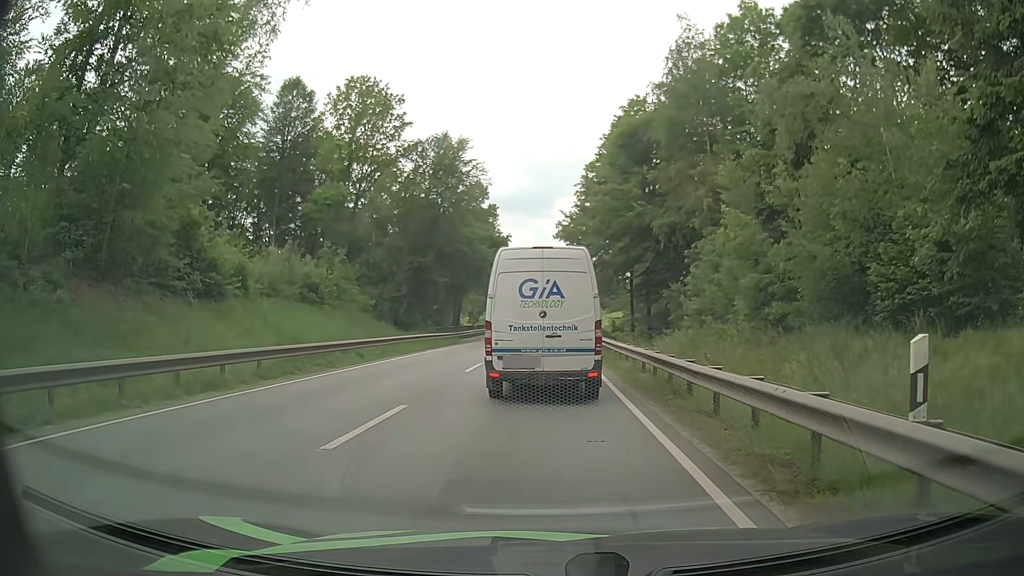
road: primary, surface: asphalt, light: Day
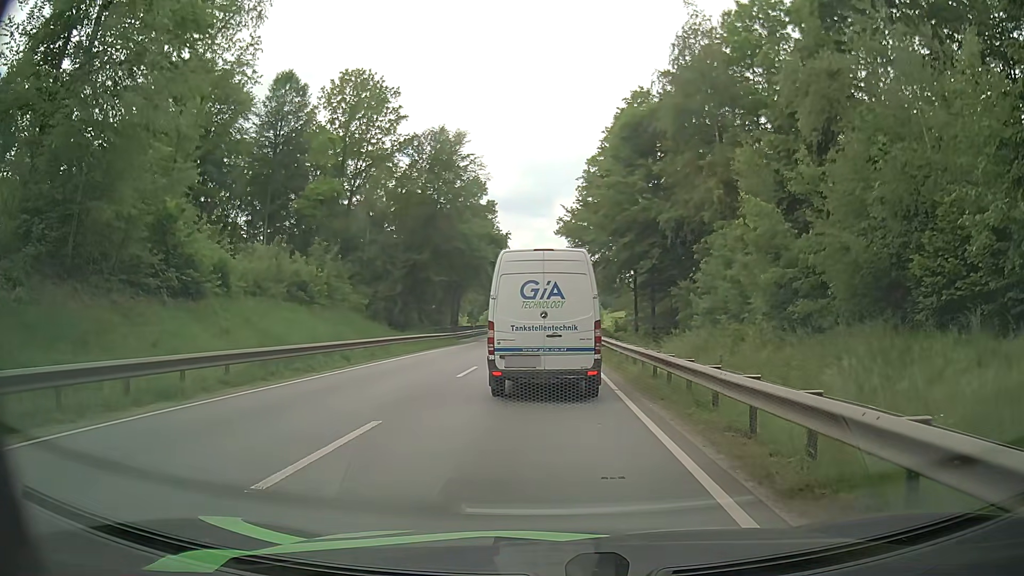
(0.0, +1.9) m; -1°
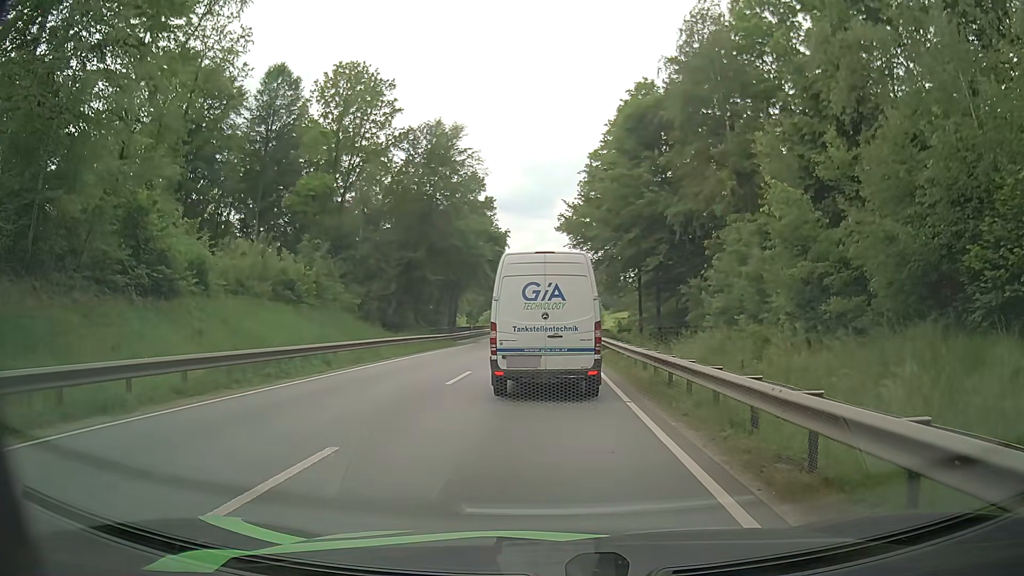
(0.0, +2.0) m; -1°
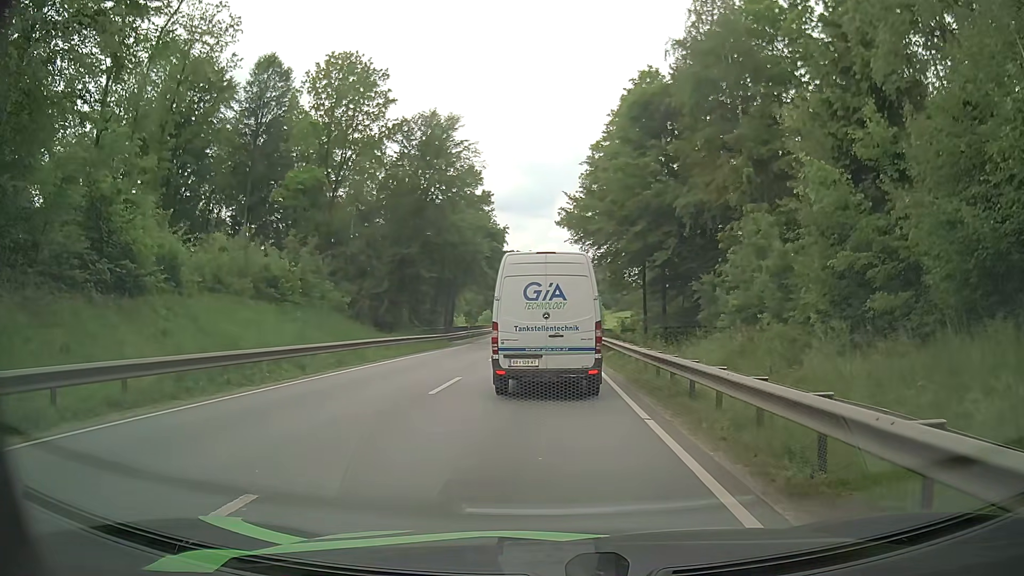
(+0.1, +2.2) m; +2°
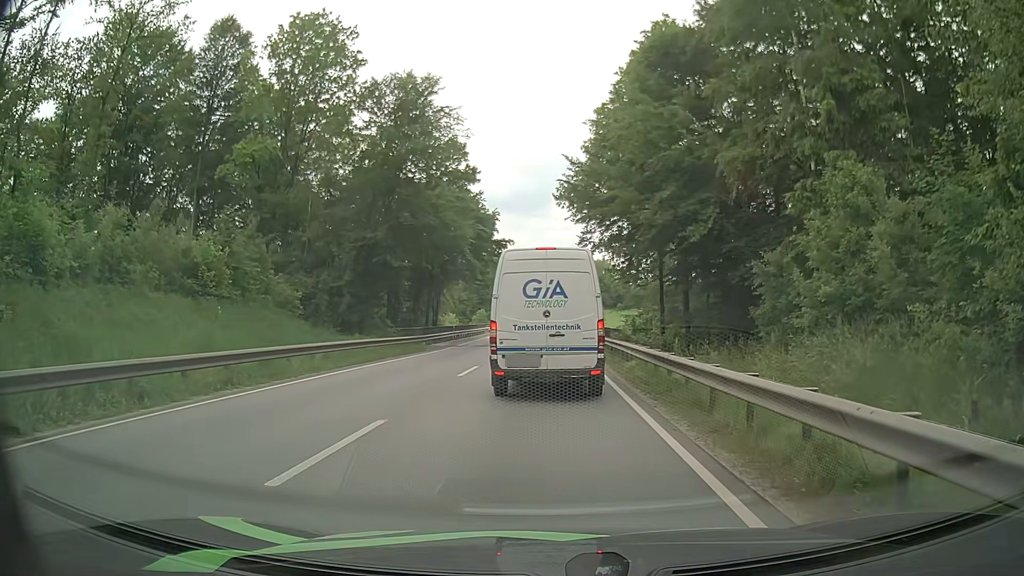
(0.0, +7.8) m; 0°
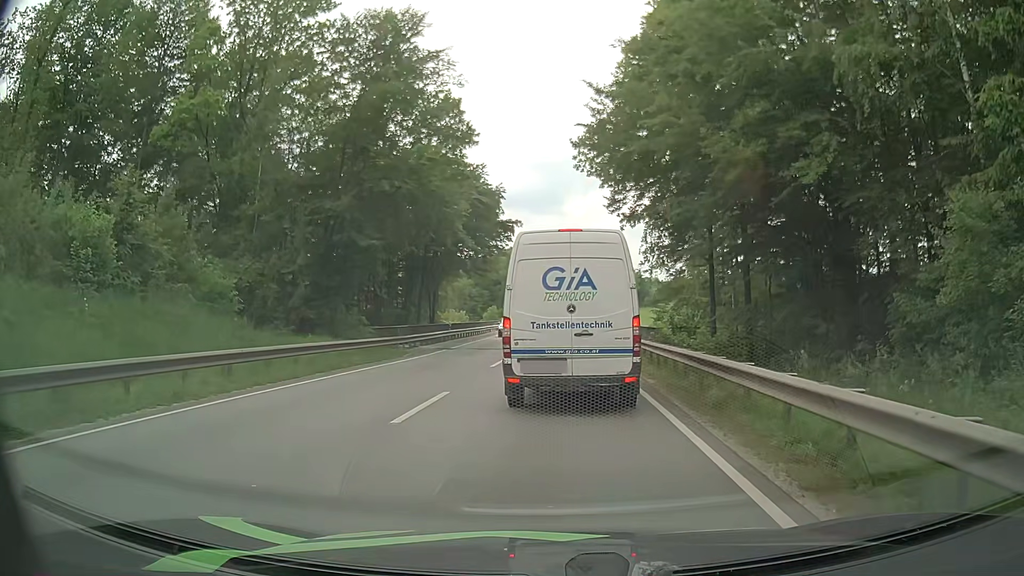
(-0.1, +8.5) m; -2°
